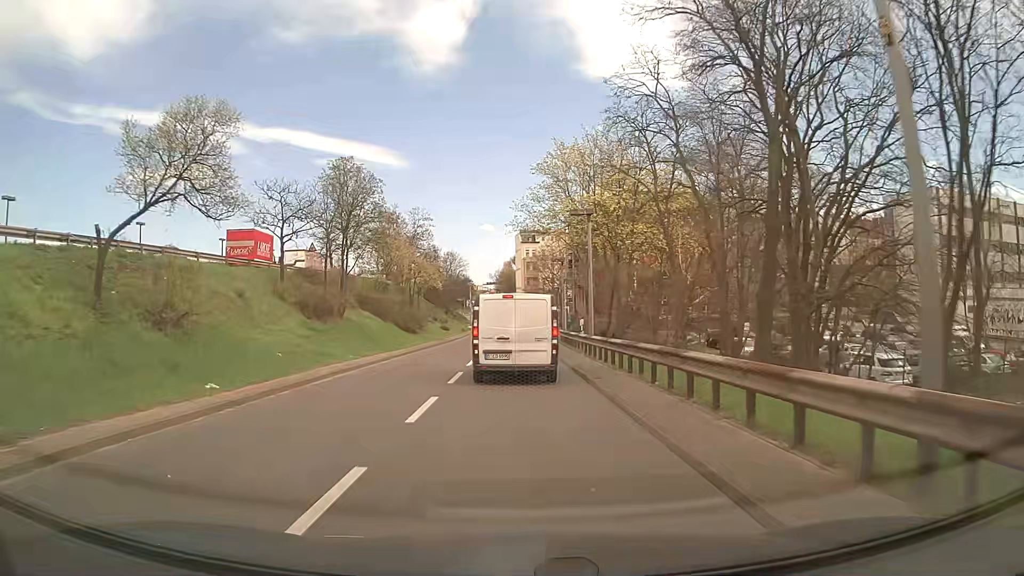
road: motorway_link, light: Day
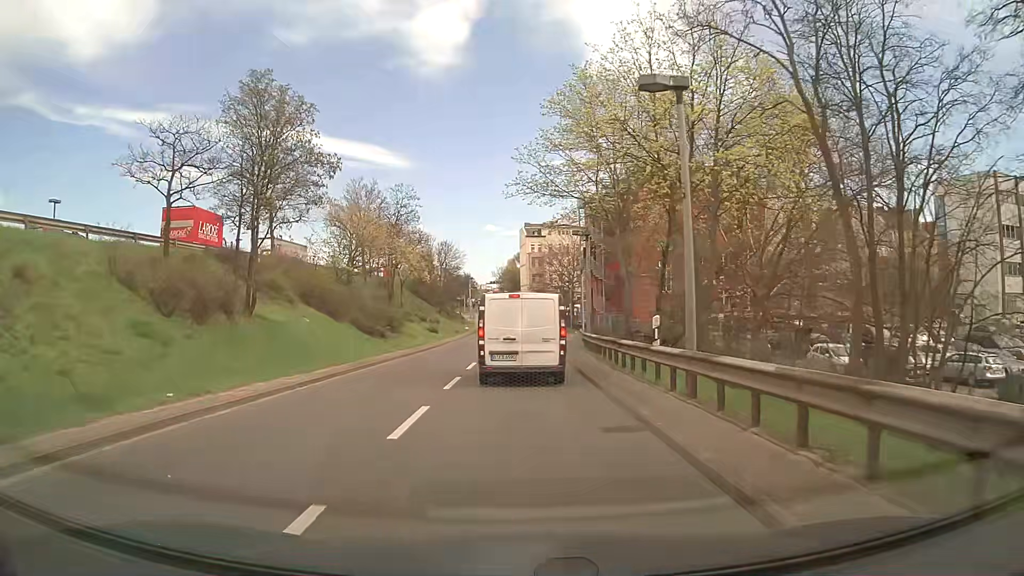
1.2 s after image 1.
(0.0, +13.3) m; 0°
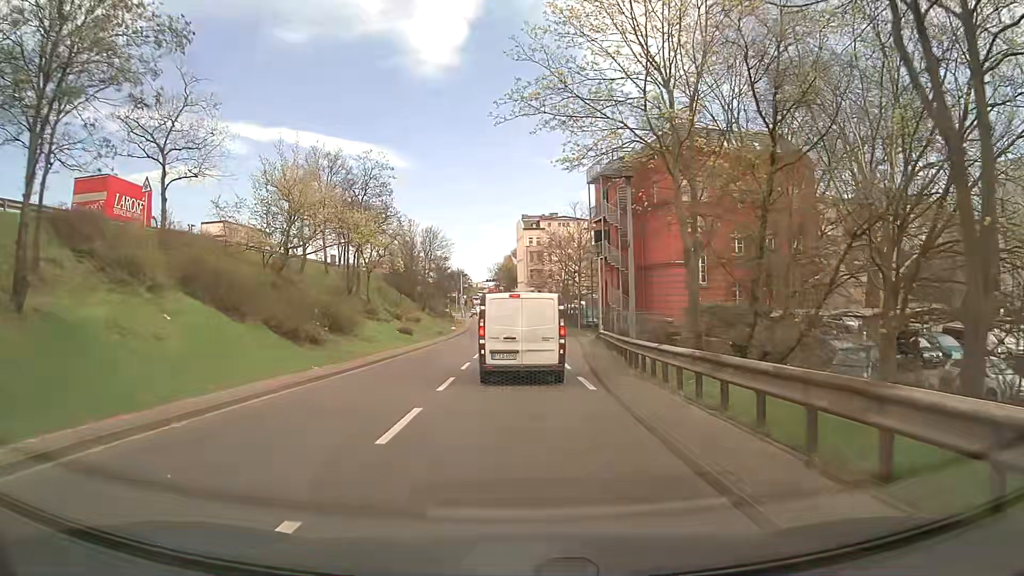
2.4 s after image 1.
(0.0, +12.3) m; +1°
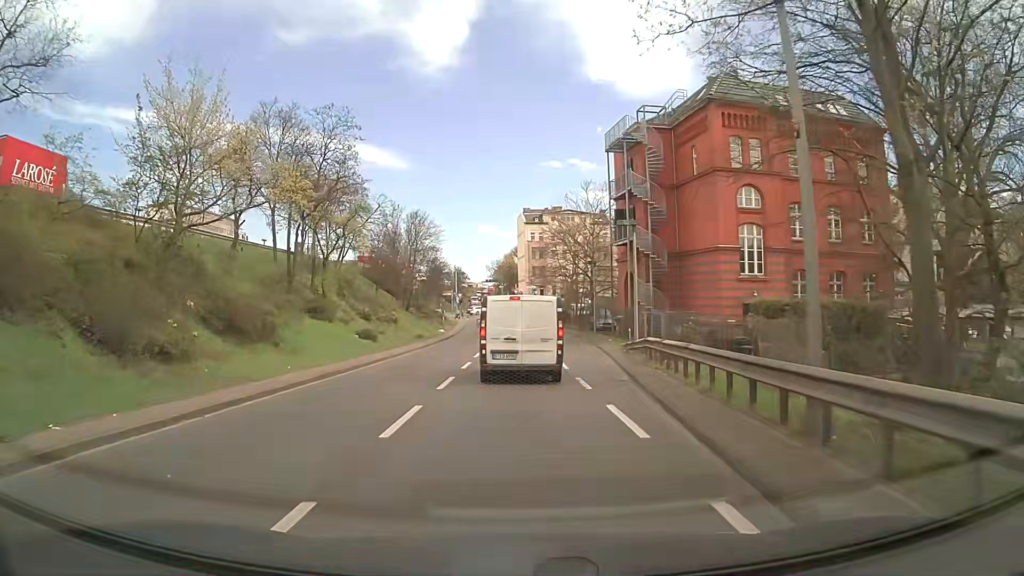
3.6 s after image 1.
(-0.1, +11.4) m; -1°
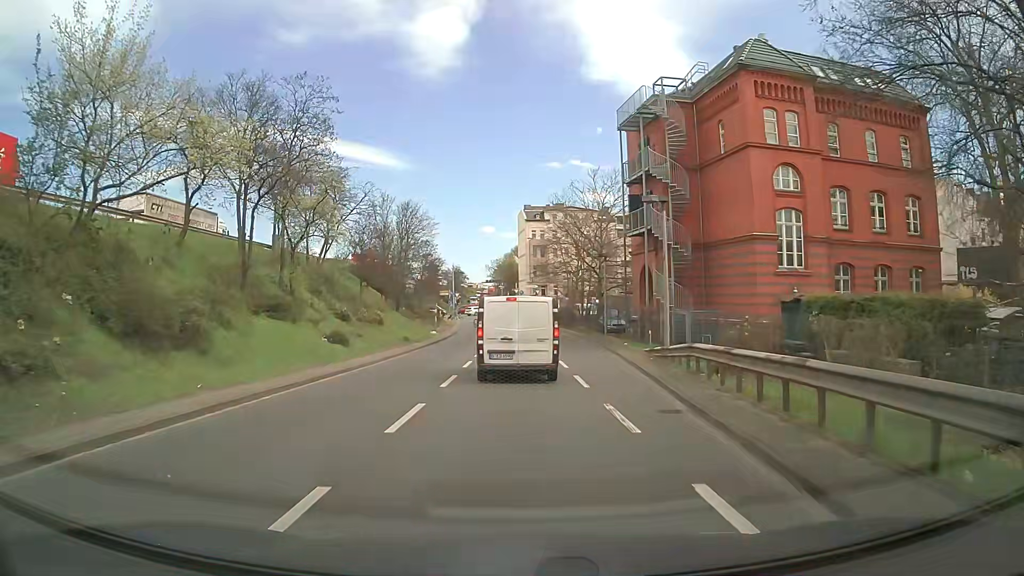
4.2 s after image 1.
(0.0, +5.5) m; 0°
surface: asphalt
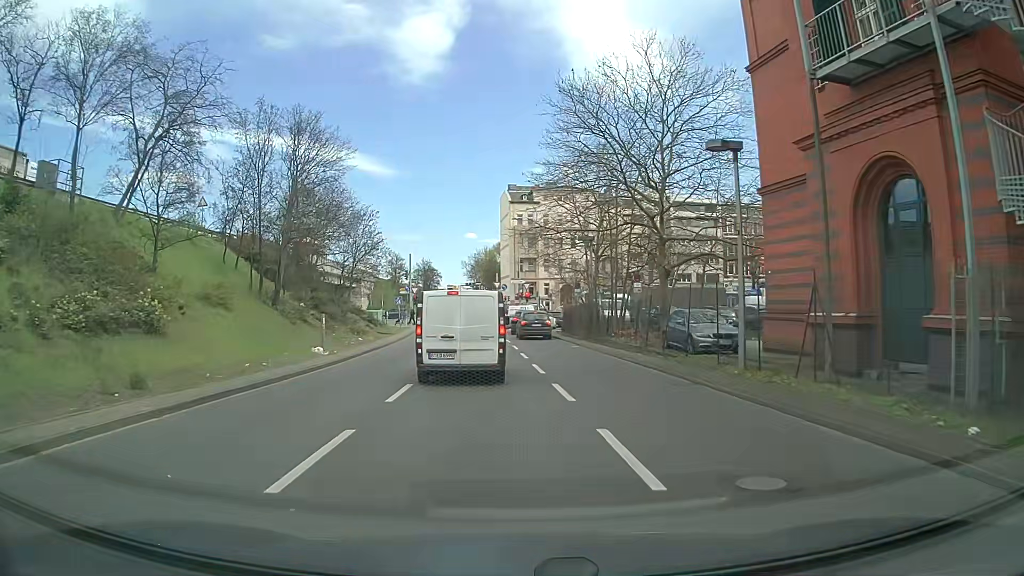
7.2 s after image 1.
(+0.1, +27.3) m; +2°
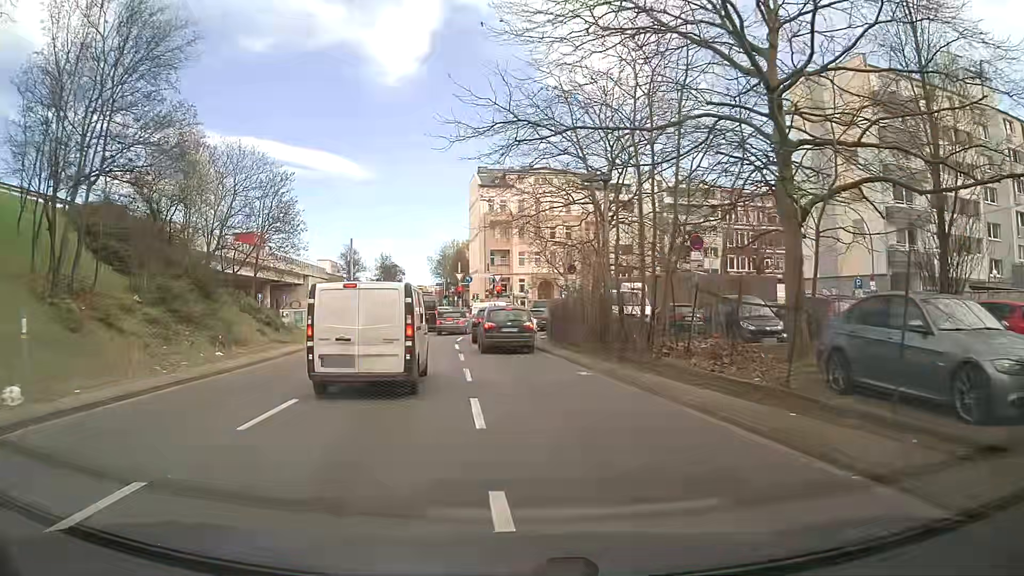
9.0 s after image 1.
(+0.3, +14.9) m; +1°
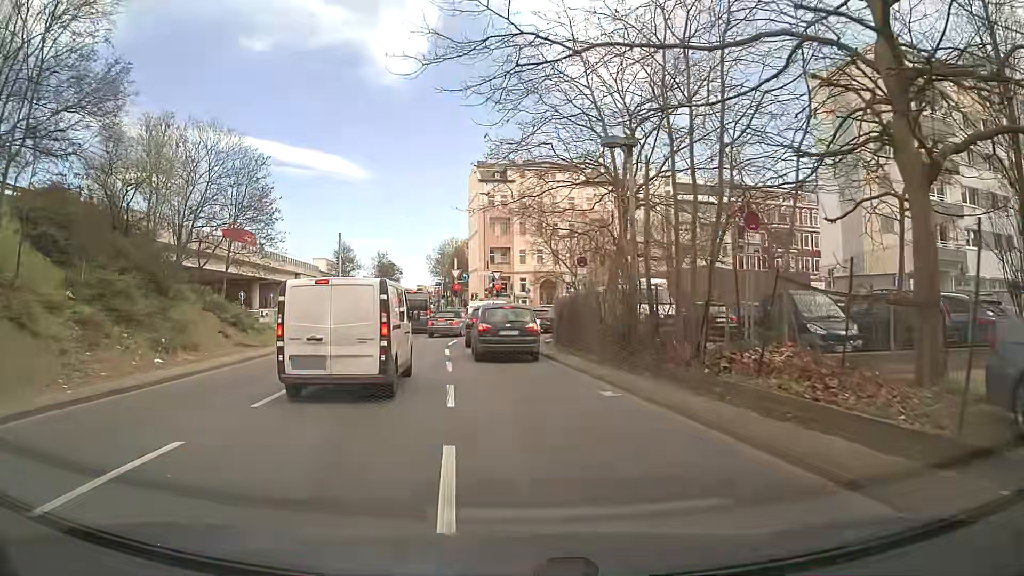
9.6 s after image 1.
(0.0, +4.1) m; +1°
